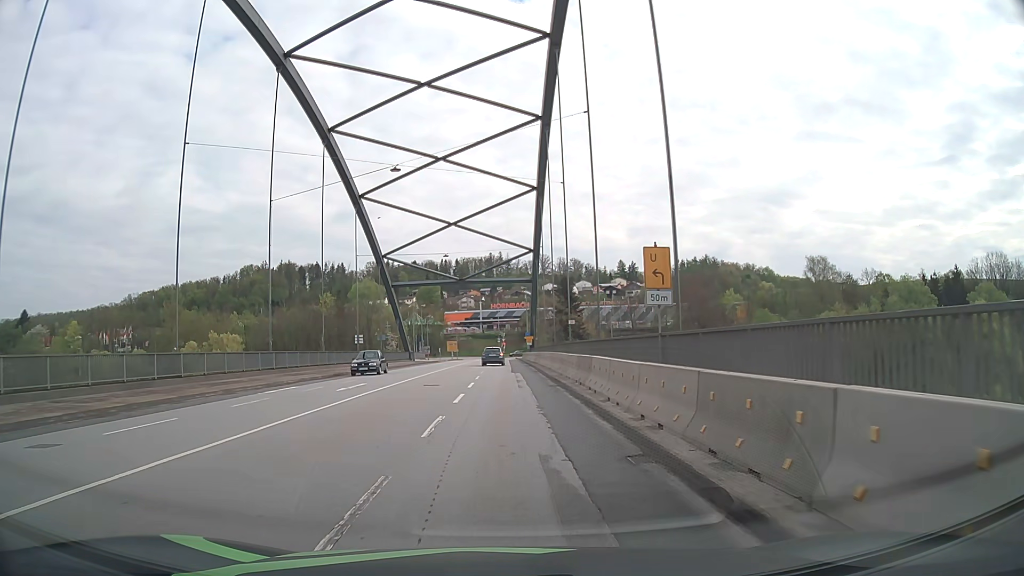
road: primary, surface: asphalt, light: Day
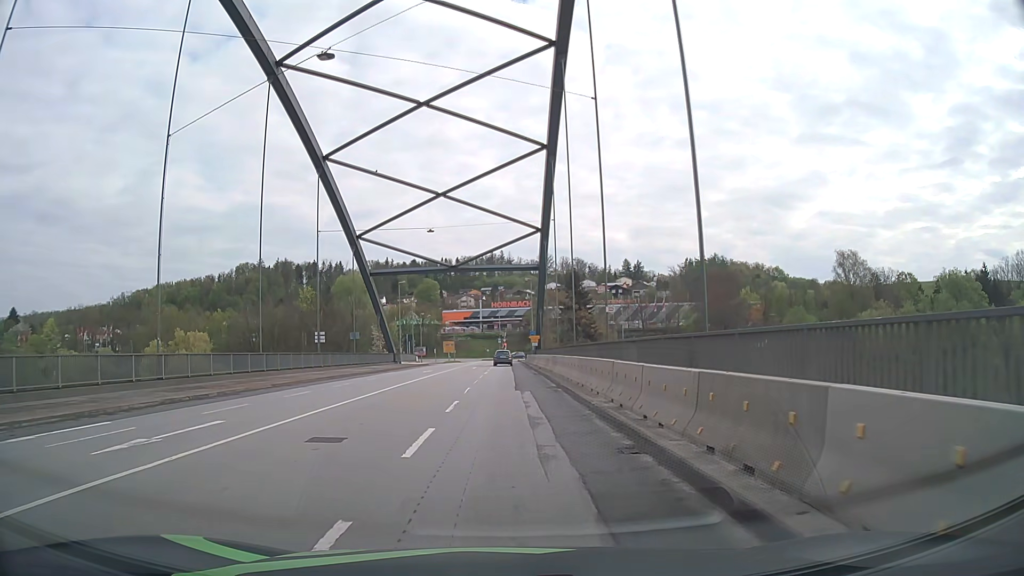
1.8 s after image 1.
(+0.1, +13.9) m; 0°
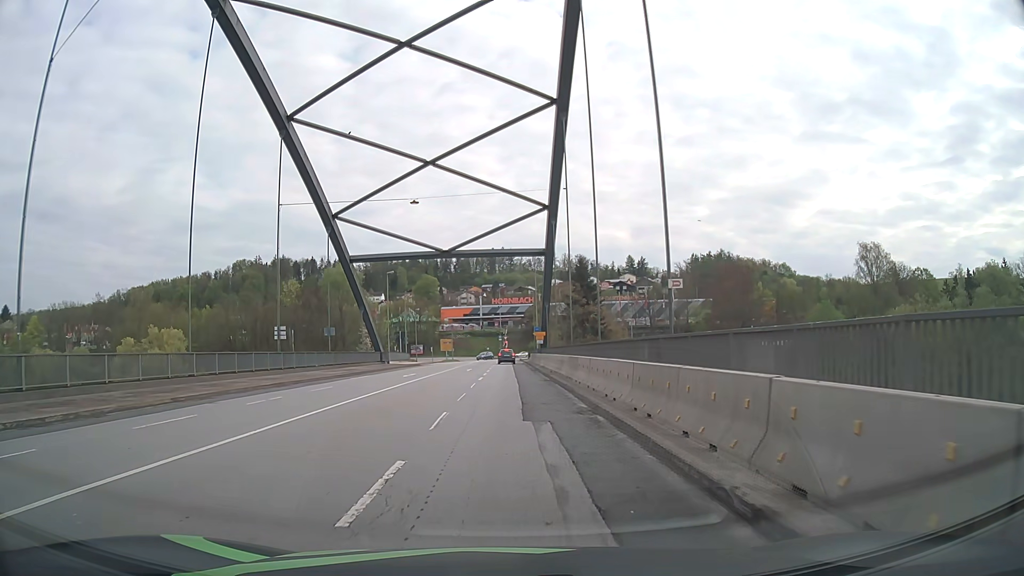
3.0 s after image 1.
(0.0, +9.3) m; 0°
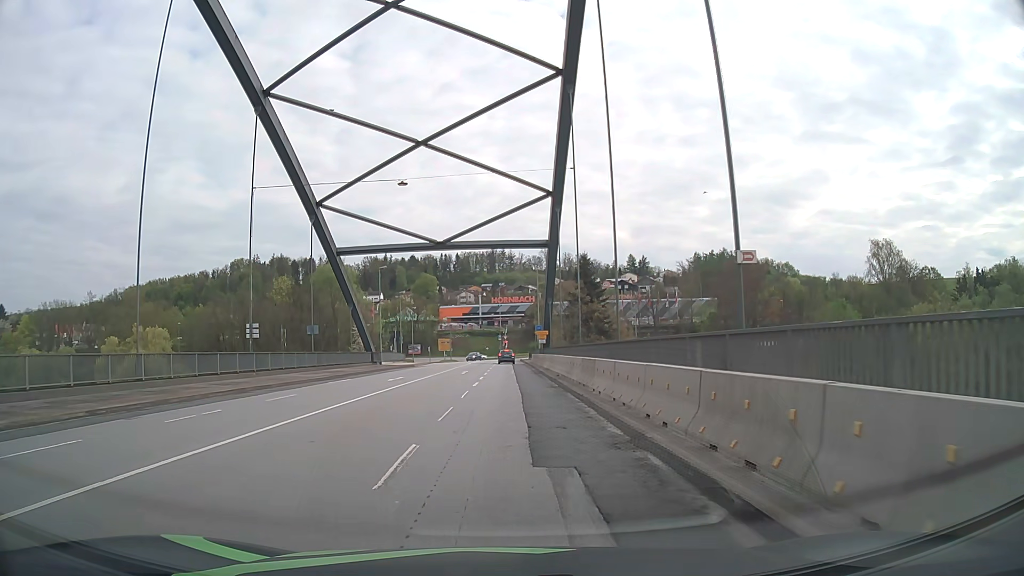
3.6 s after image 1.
(0.0, +4.6) m; 0°
